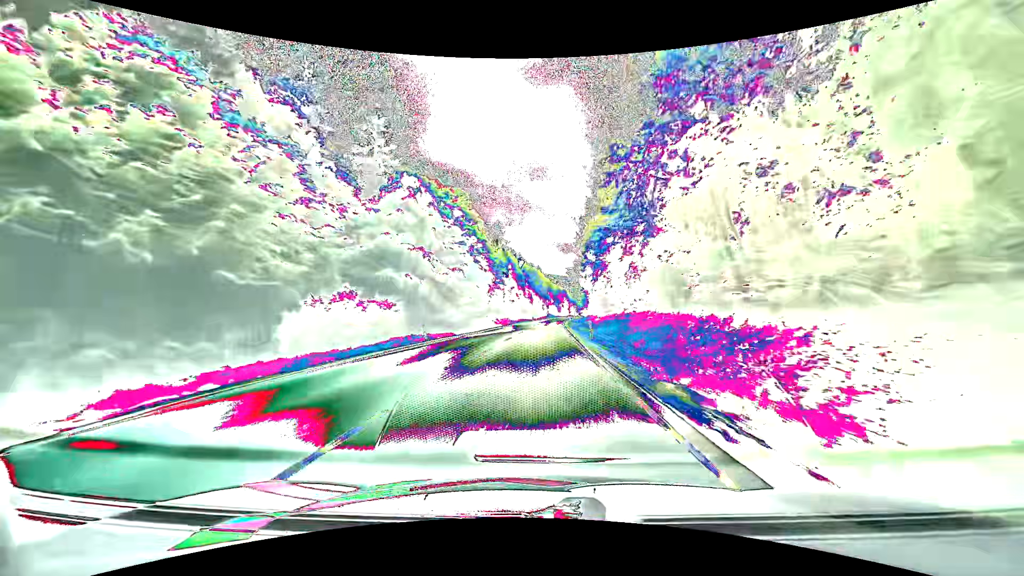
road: primary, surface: asphalt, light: Day
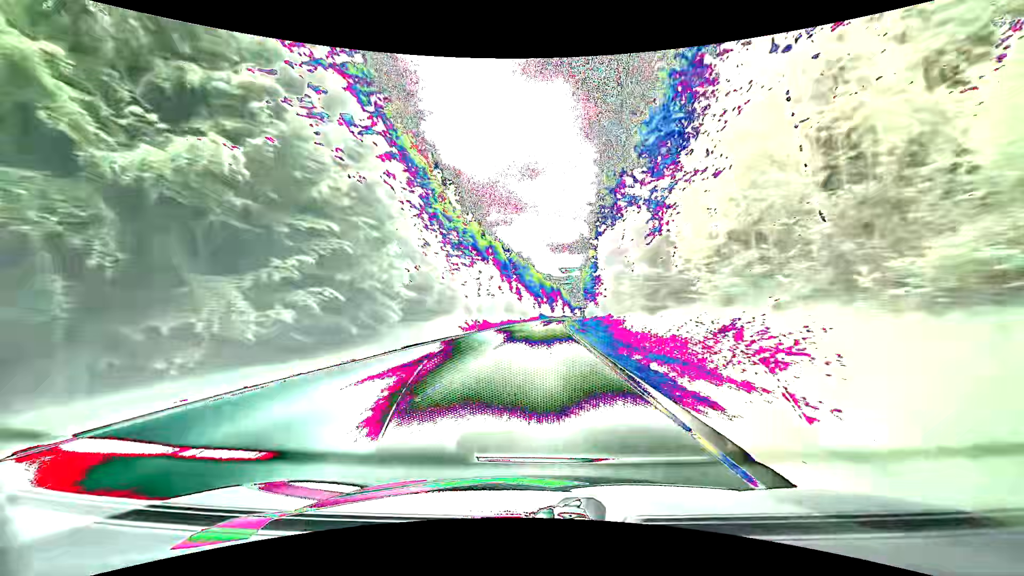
(+0.3, +30.6) m; +1°
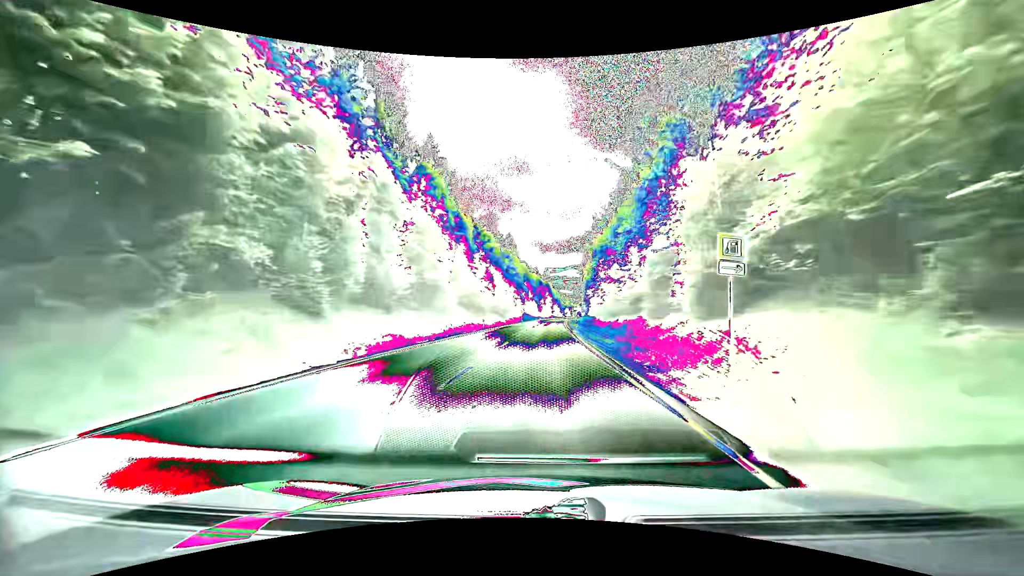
(+0.7, +46.3) m; +2°
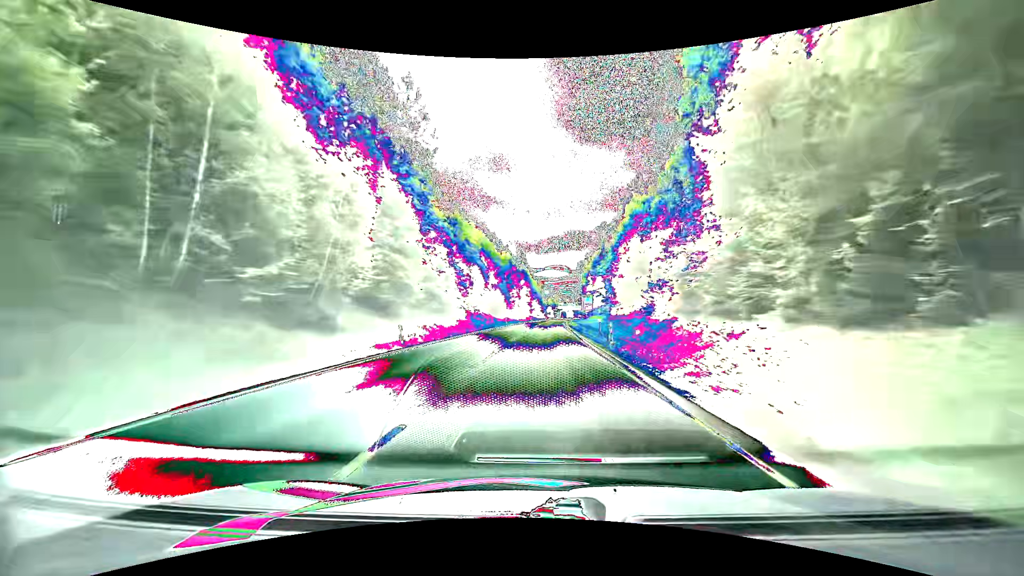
(+2.0, +78.1) m; +2°
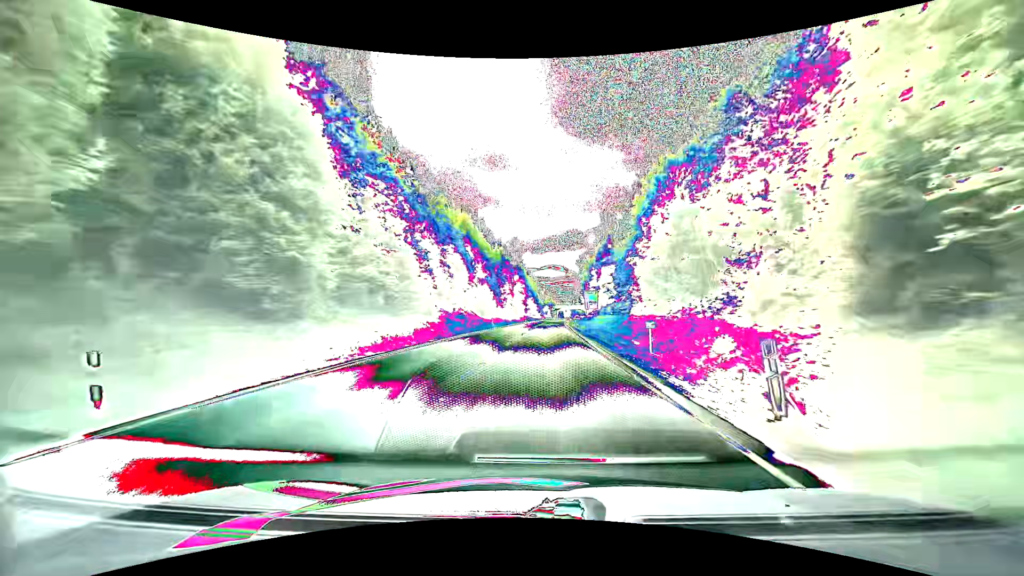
(+0.1, +15.7) m; +1°
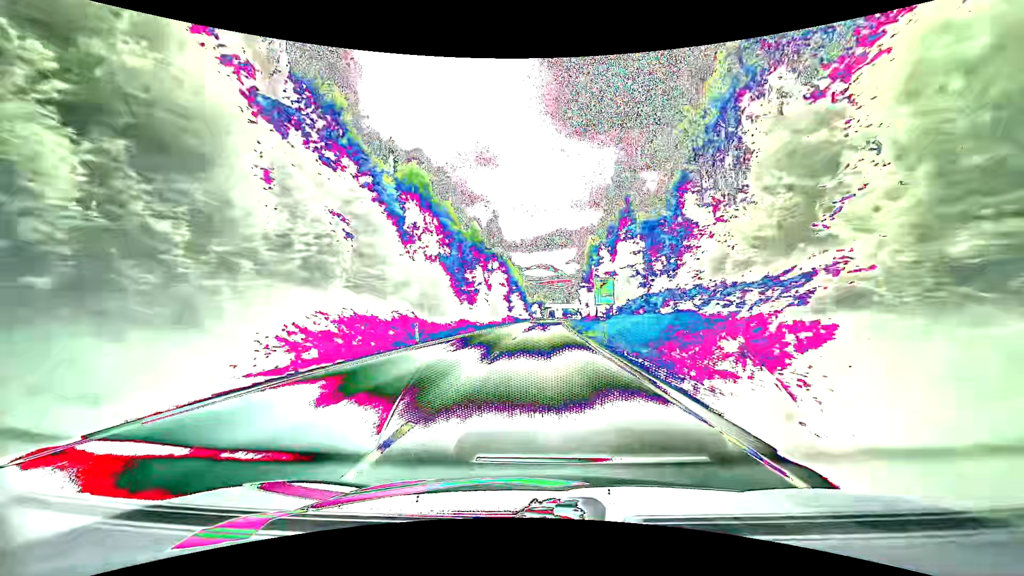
(+0.3, +31.6) m; +1°
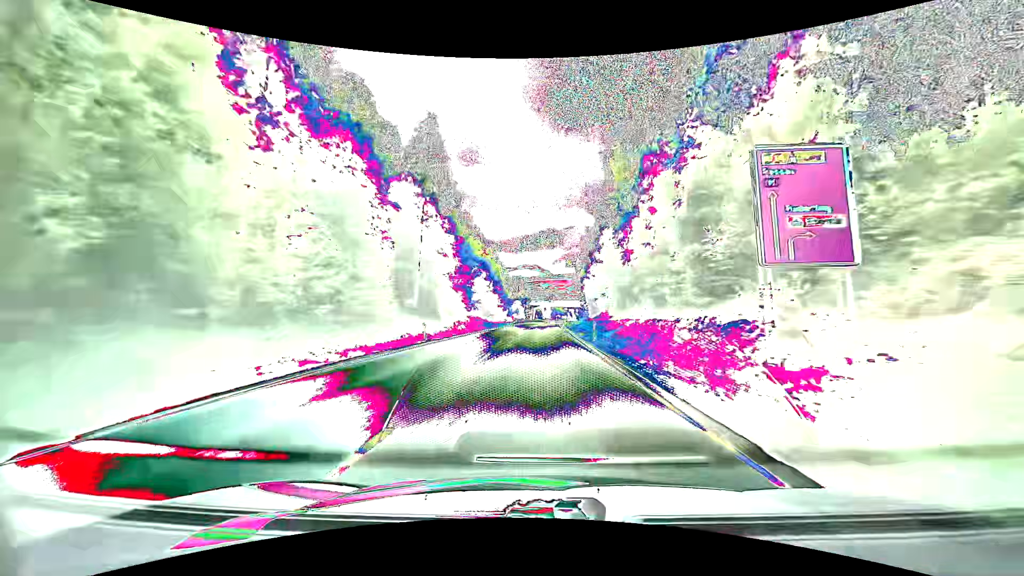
(+0.8, +47.7) m; +2°
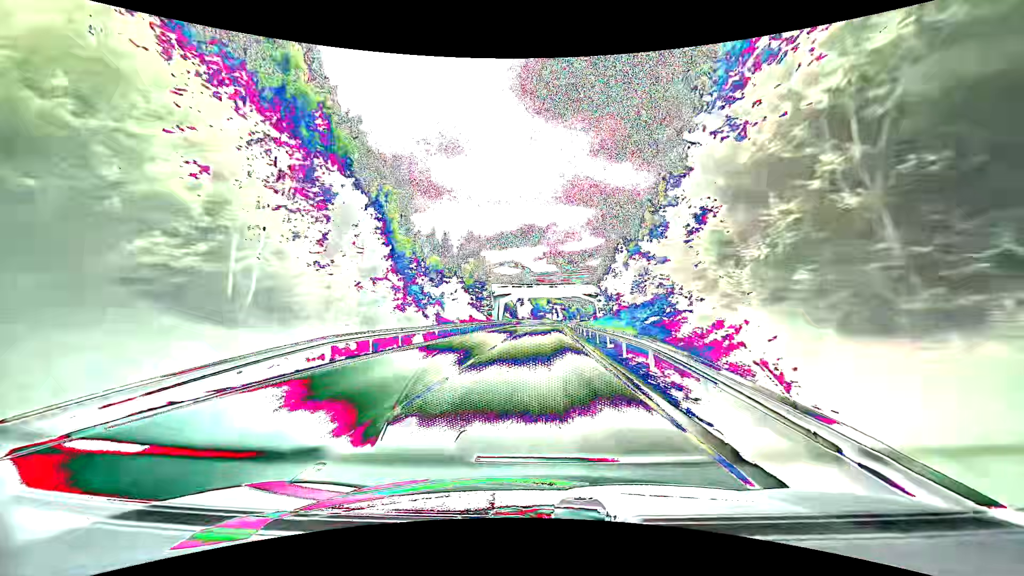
(+1.4, +80.1) m; +2°
(0, +10) (0, +20) (0, +30) (0, +40) (+1, +50) (+1, +60) (+1, +70) (+2, +80) (+2, +90) (+3, +100) m
